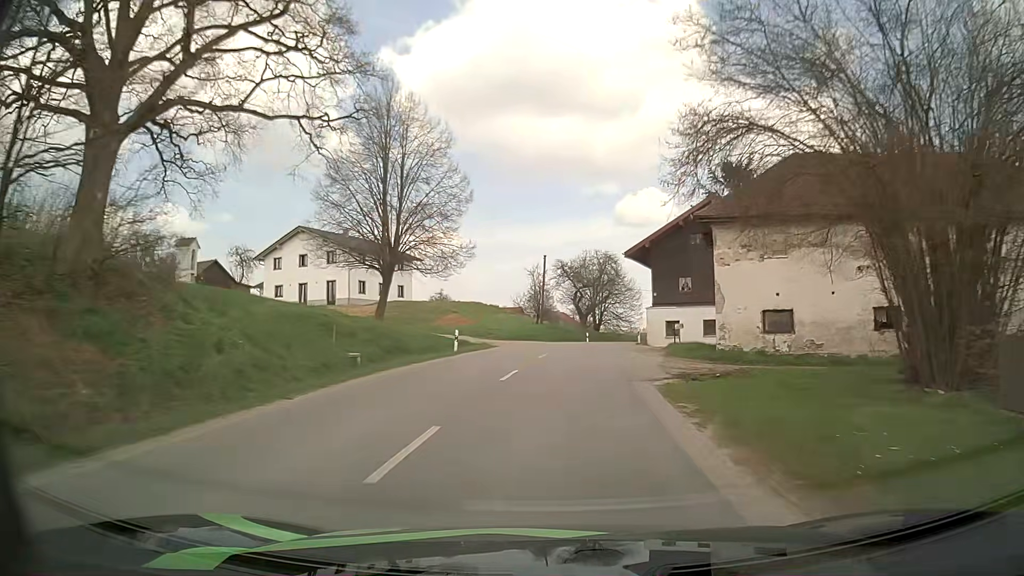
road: secondary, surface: asphalt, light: Day
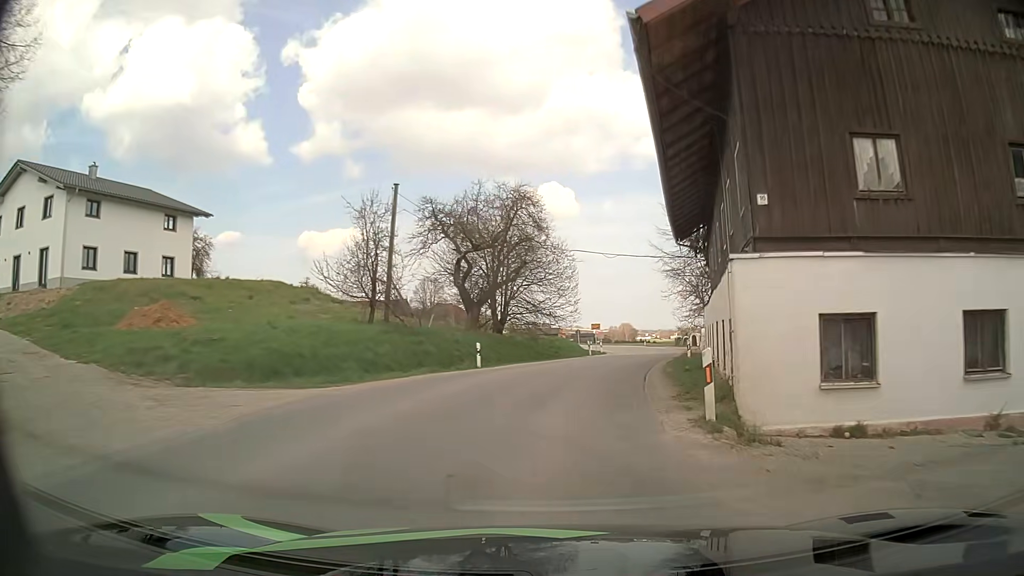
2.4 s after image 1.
(+1.9, +32.6) m; +8°
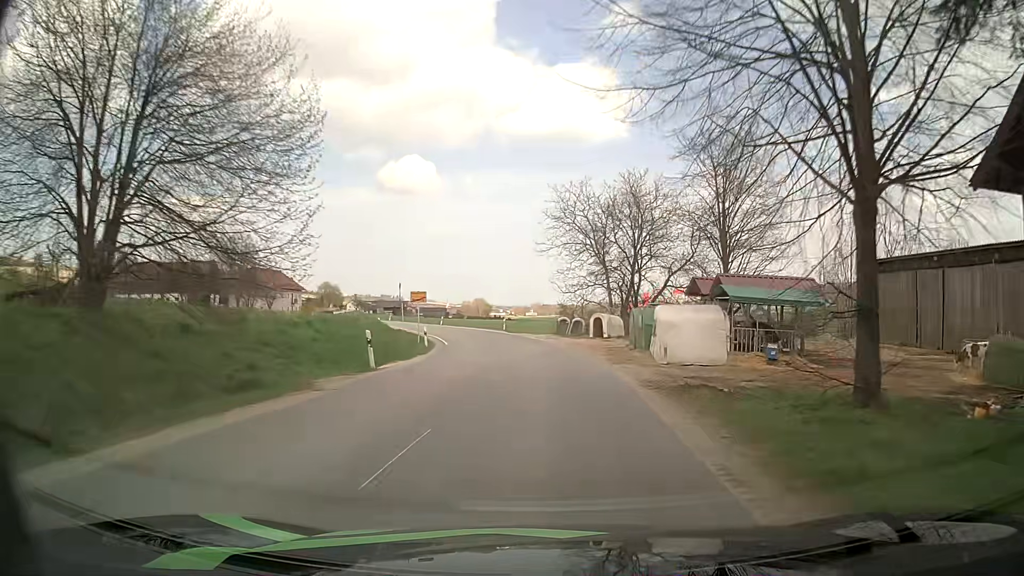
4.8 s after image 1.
(+3.6, +30.5) m; +13°
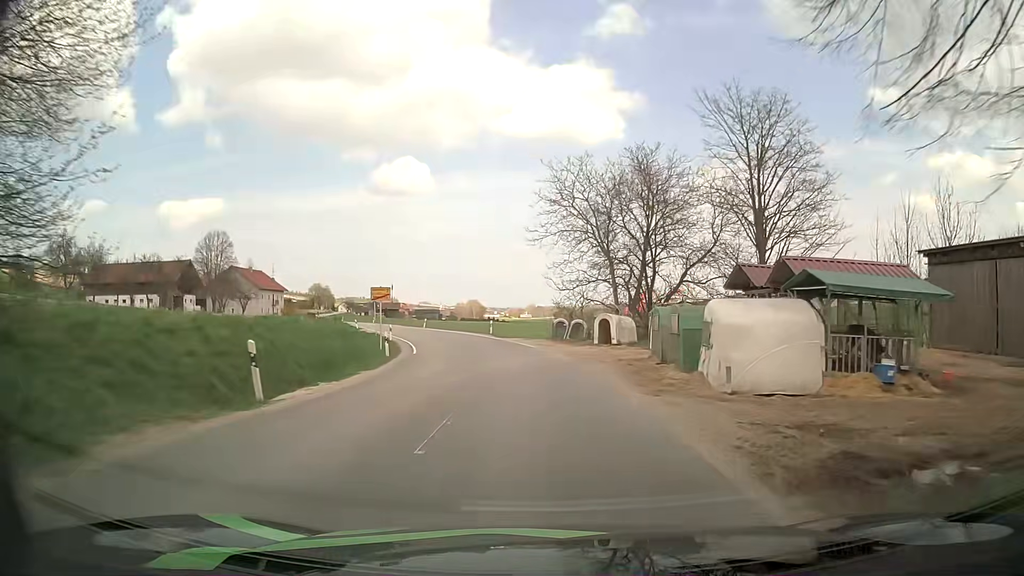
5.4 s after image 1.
(0.0, +7.5) m; -1°
(0, +10) (0, +20) (-1, +30) (-3, +40) (-6, +49) (-9, +59) (-12, +68) (-16, +78) (-19, +87) (-23, +96) m
